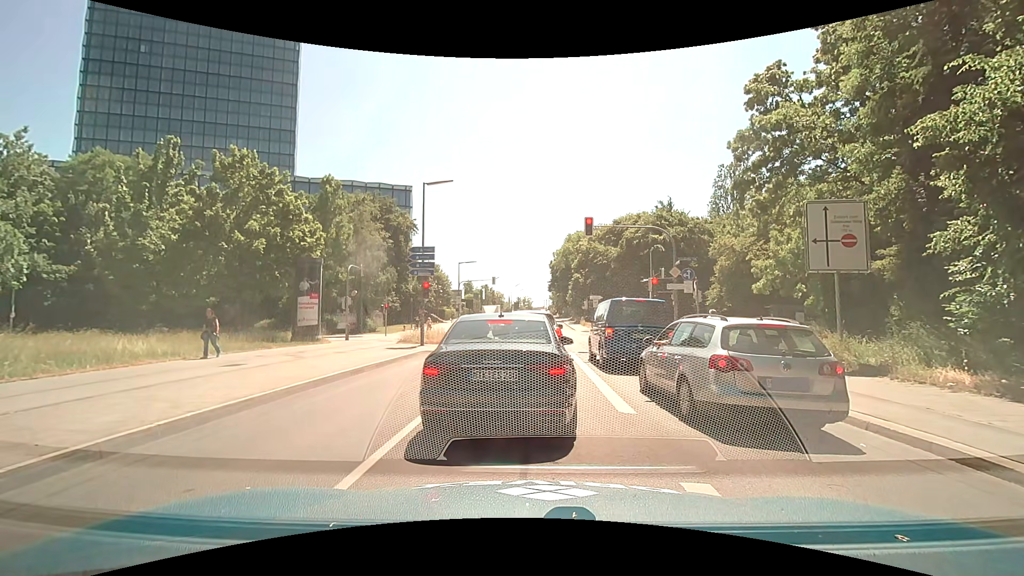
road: secondary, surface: asphalt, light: Day
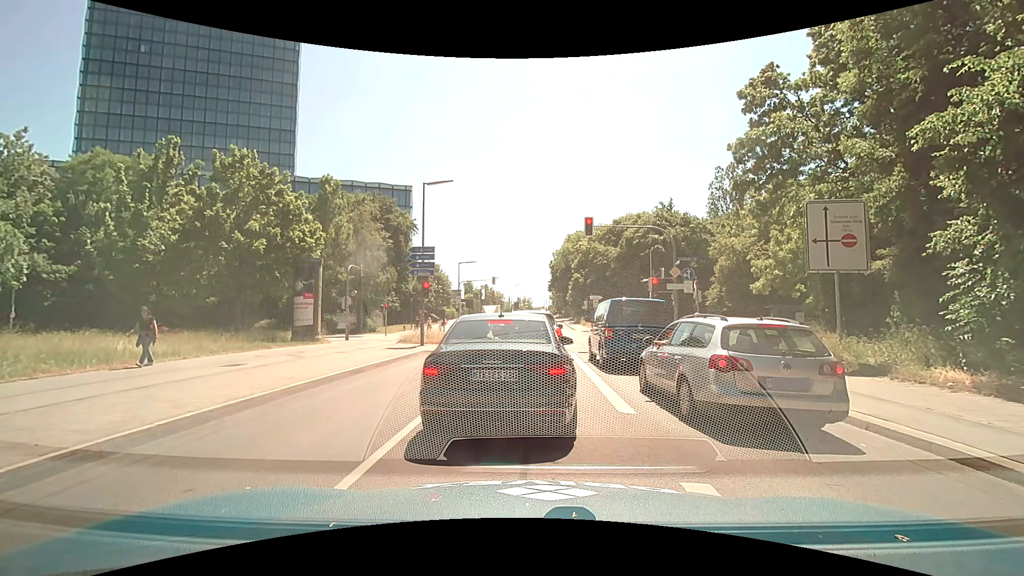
(0.0, 0.0) m; 0°
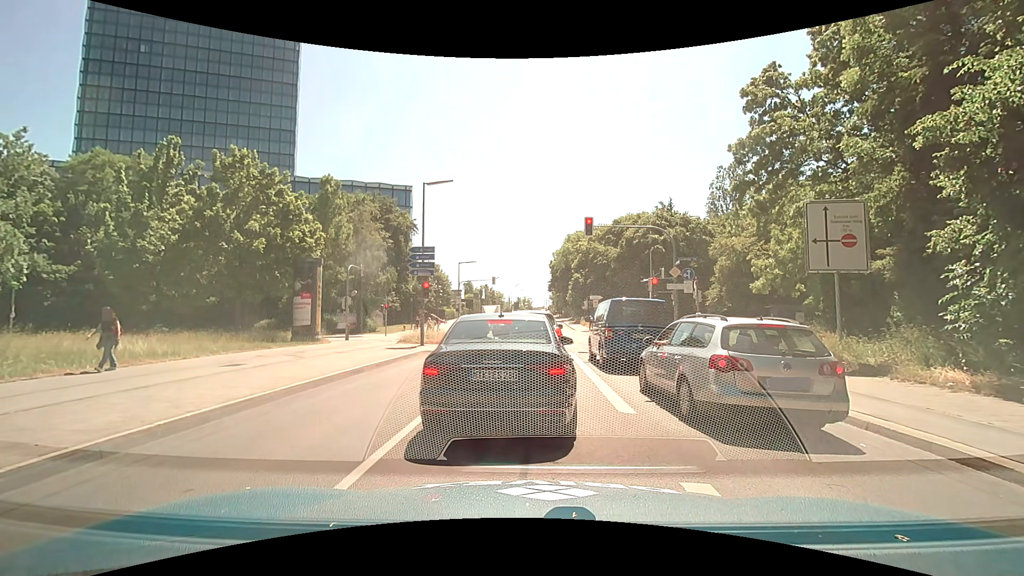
(0.0, 0.0) m; 0°
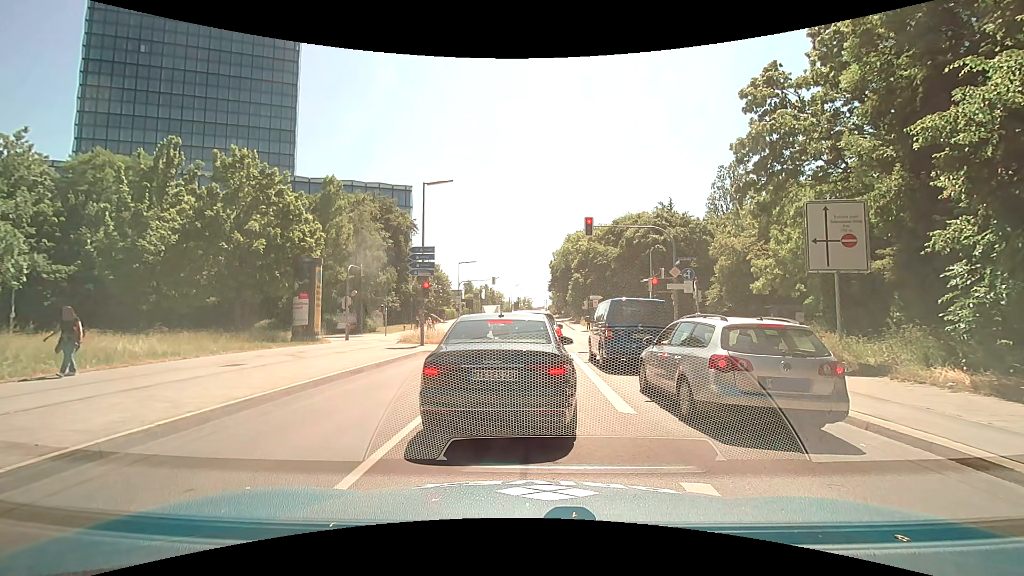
(0.0, 0.0) m; 0°
(0, +10) (0, +20) (0, +30) (-1, +40) (-8, +47) (-18, +47) (-27, +45) (-36, +40) (-42, +32) (-46, +22) m
